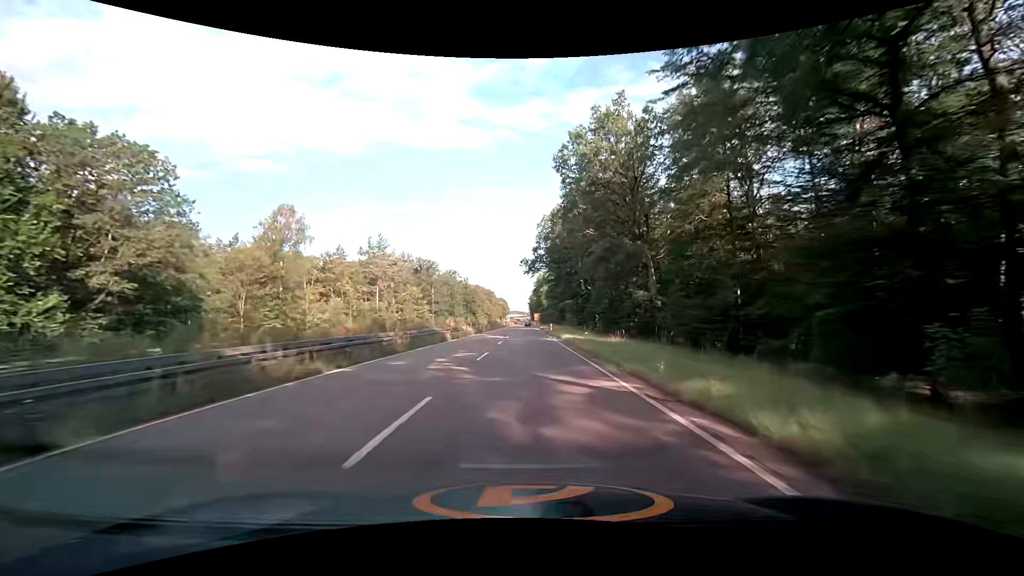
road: trunk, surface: asphalt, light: Day
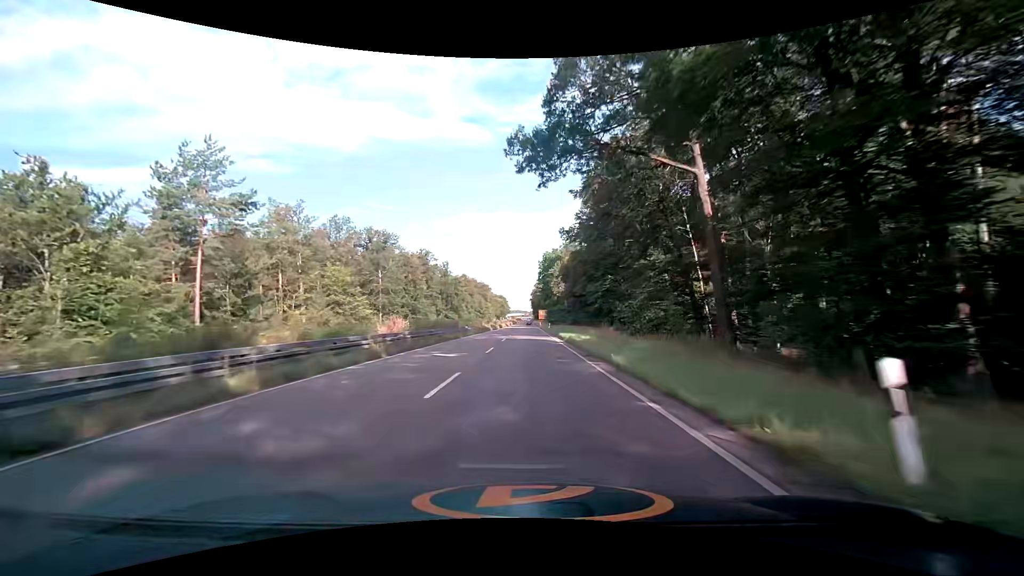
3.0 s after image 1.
(+0.1, +59.4) m; 0°
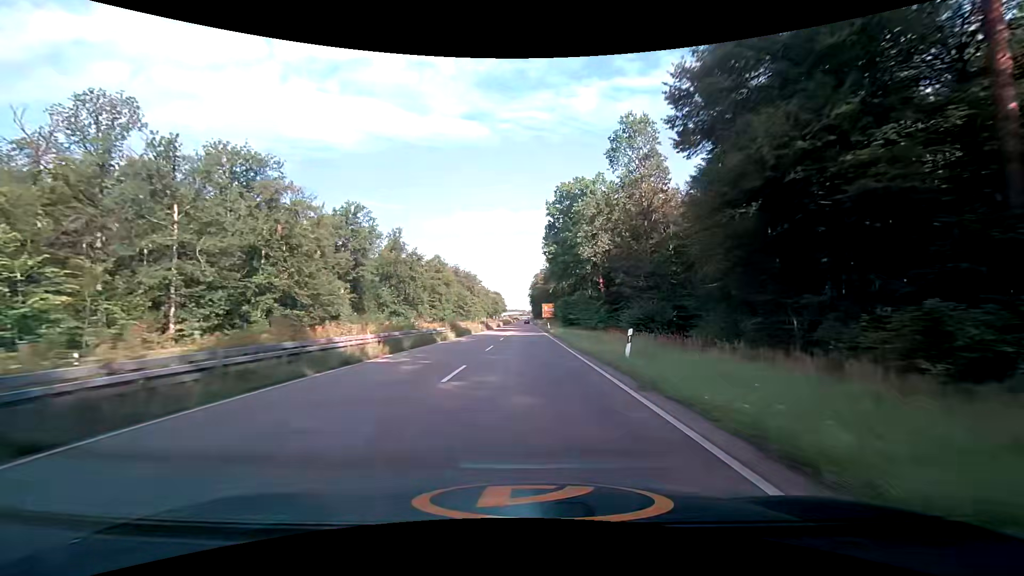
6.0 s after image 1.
(+0.3, +59.3) m; 0°
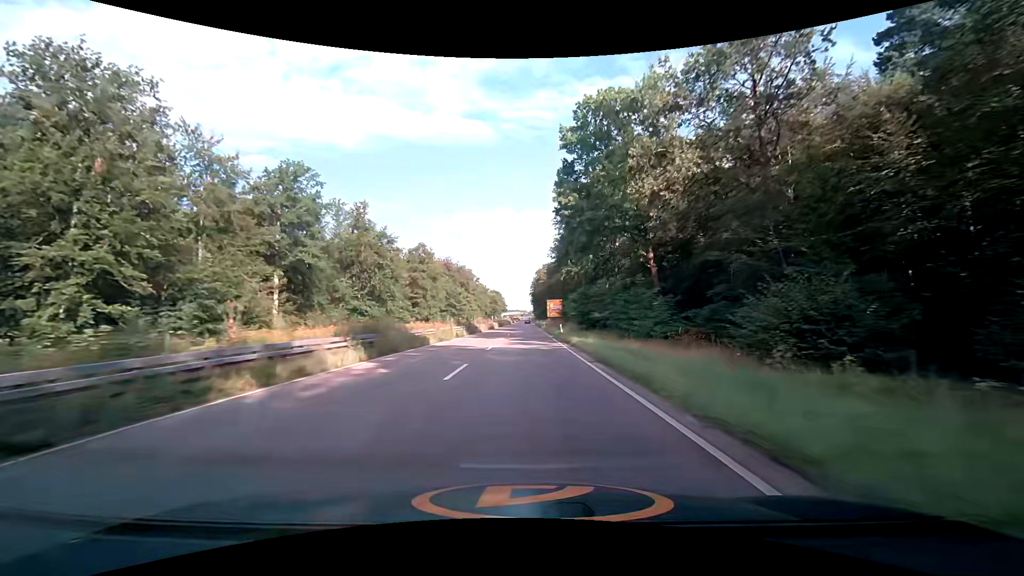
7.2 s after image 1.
(0.0, +23.5) m; -1°
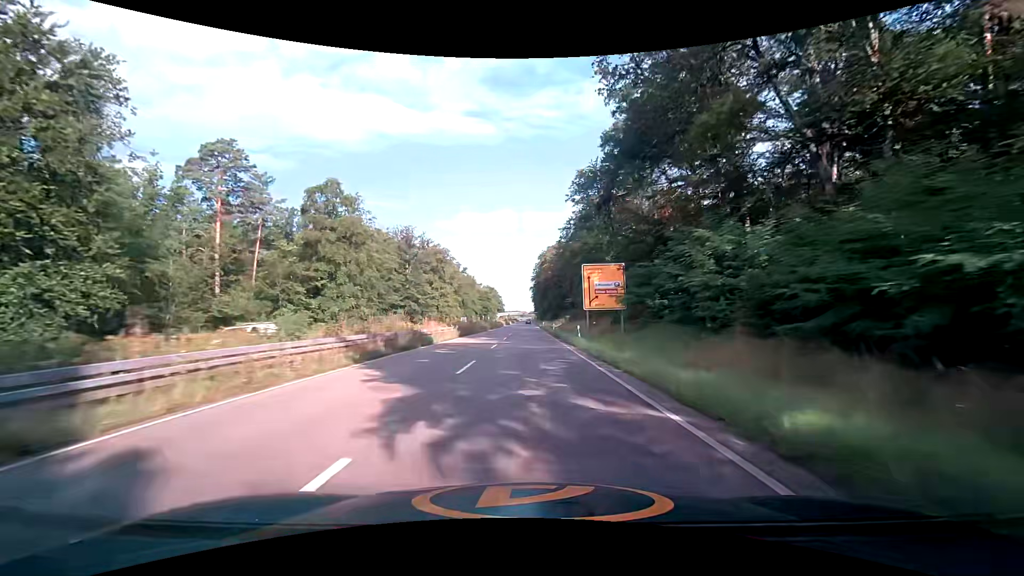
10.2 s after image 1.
(+0.5, +58.5) m; 0°
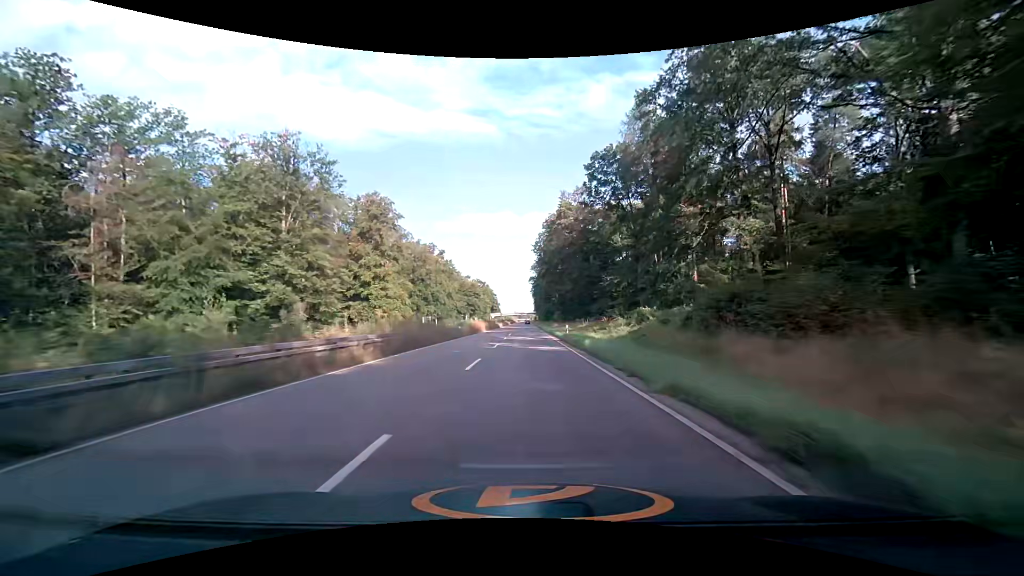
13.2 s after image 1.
(+0.1, +58.7) m; 0°
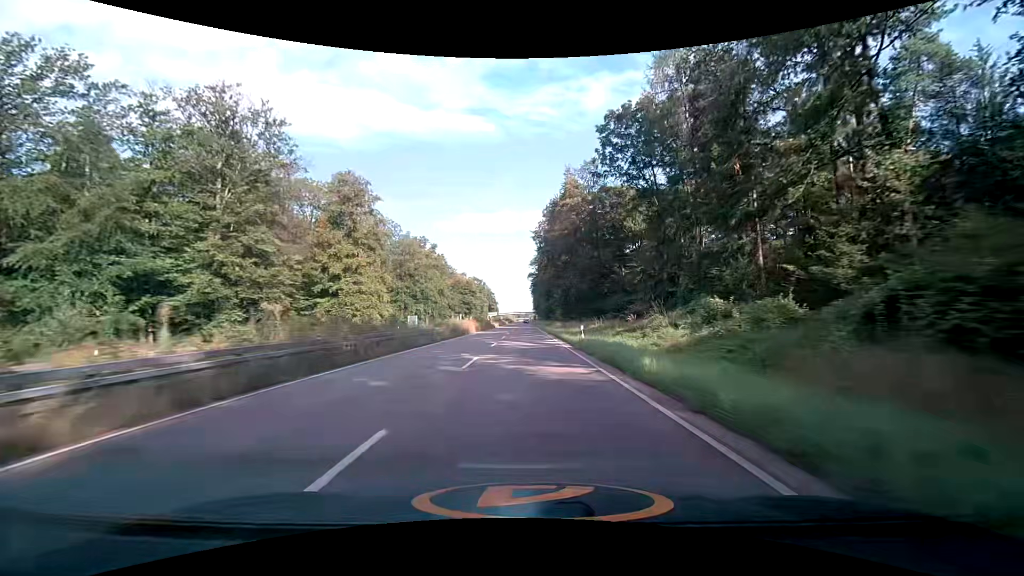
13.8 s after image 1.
(+0.1, +11.8) m; 0°
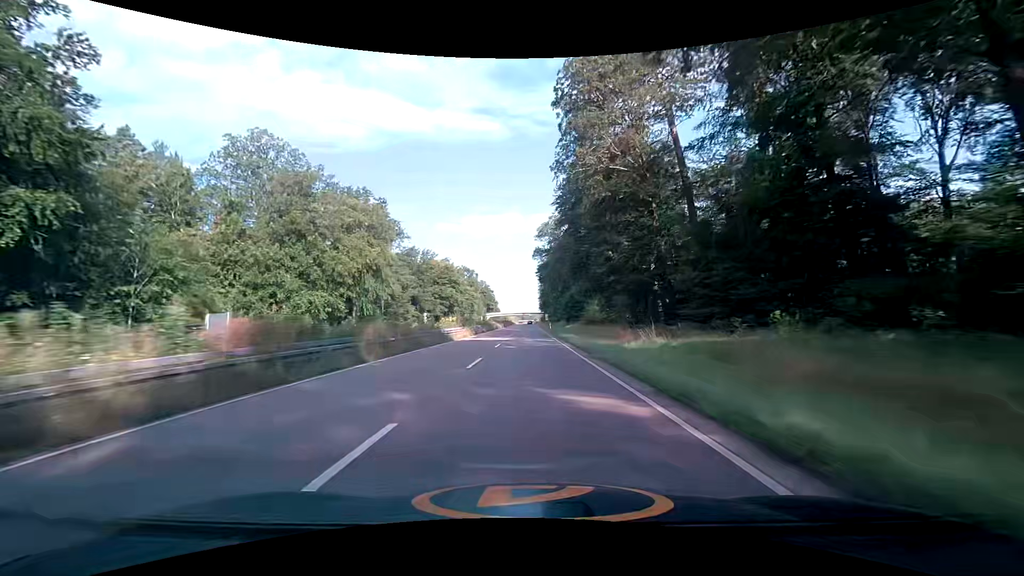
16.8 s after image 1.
(-0.5, +59.5) m; -1°
(0, +10) (0, +20) (0, +30) (0, +40) (0, +50) (0, +60) (0, +70) (0, +80) (0, +90) (0, +100) m
